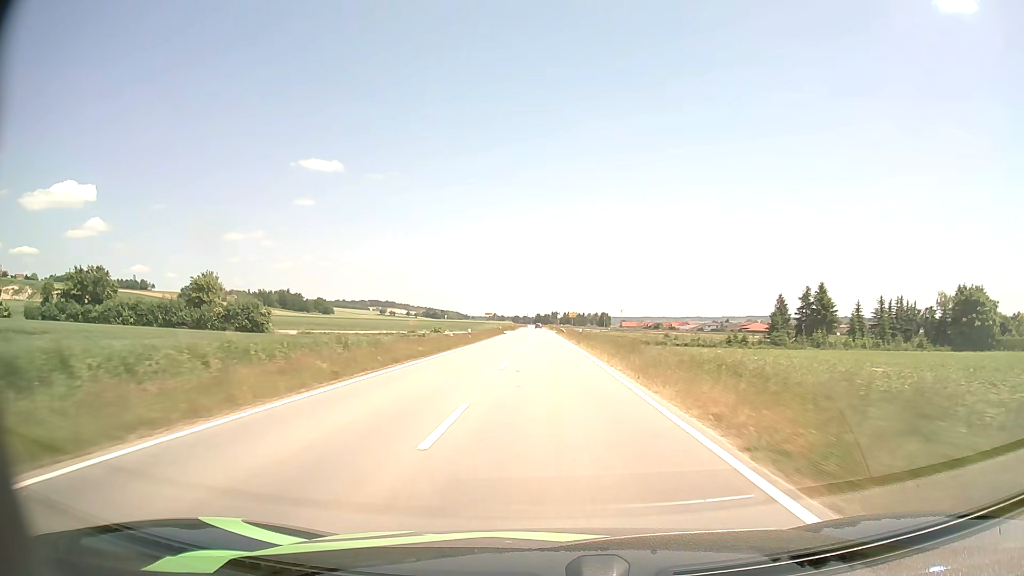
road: tertiary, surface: asphalt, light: Day
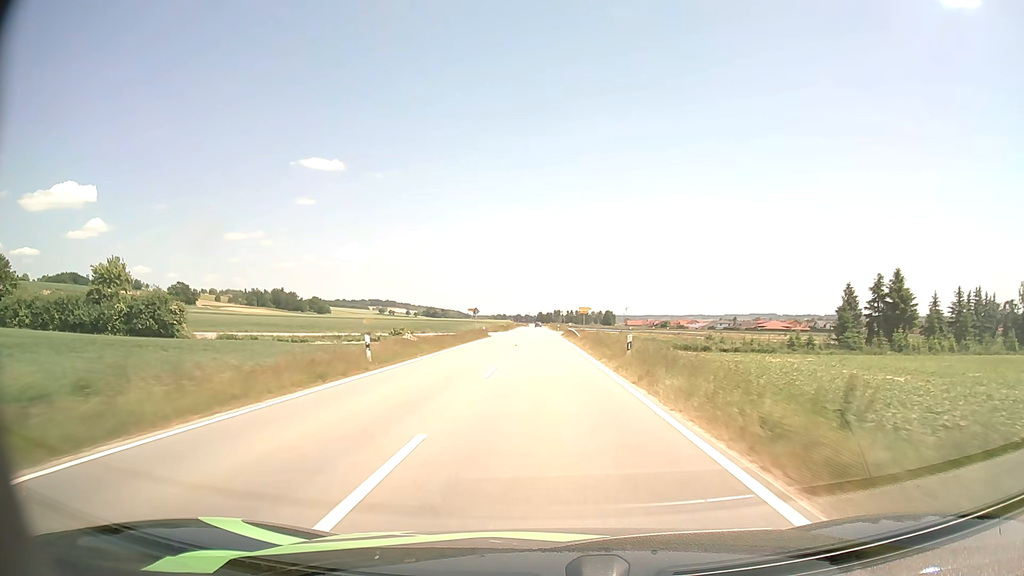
(0.0, +28.3) m; 0°
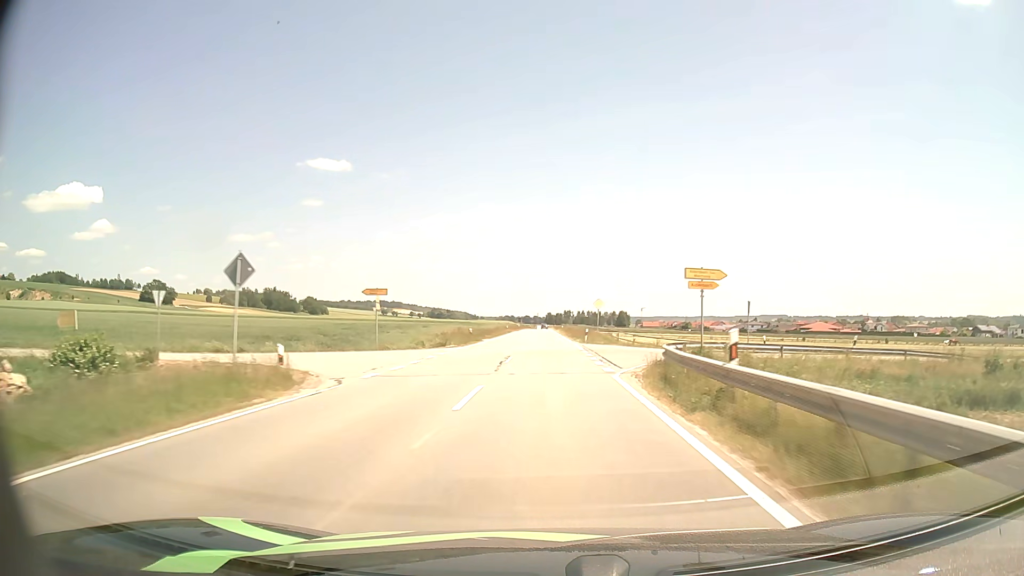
(-0.5, +55.5) m; -1°
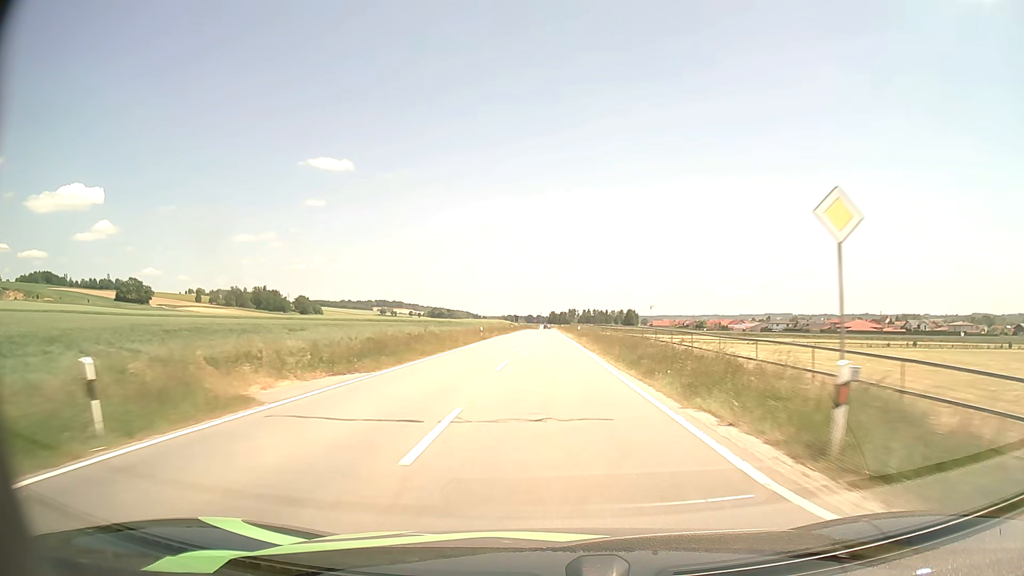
(-0.1, +41.5) m; 0°
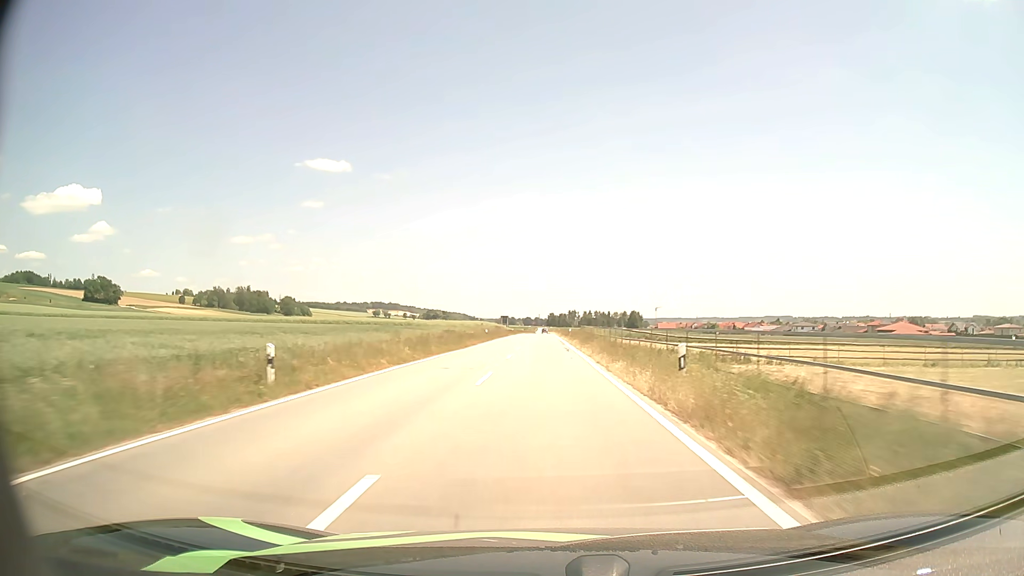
(0.0, +41.7) m; 0°
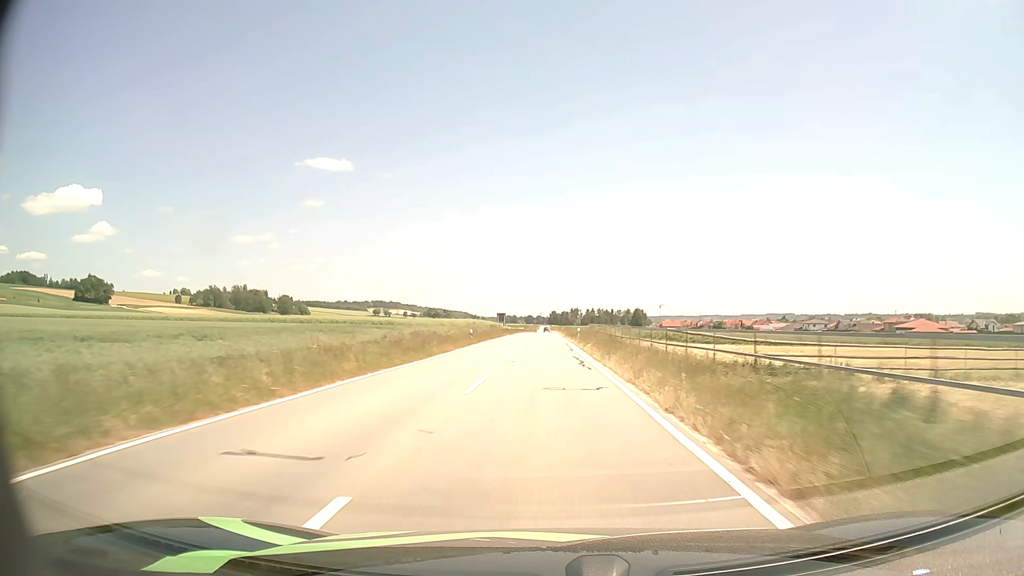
(0.0, +14.0) m; 0°
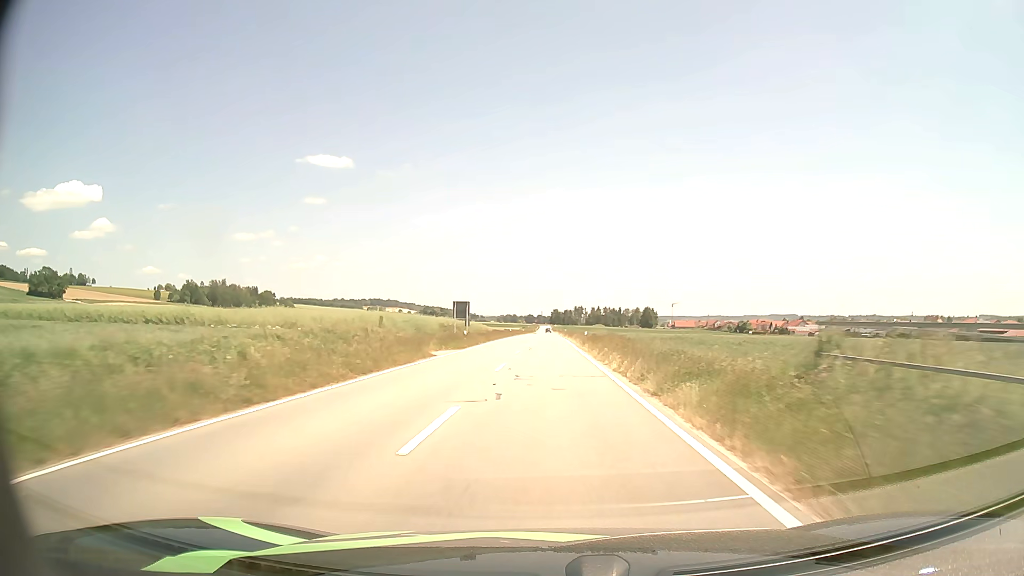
(-0.2, +55.8) m; 0°
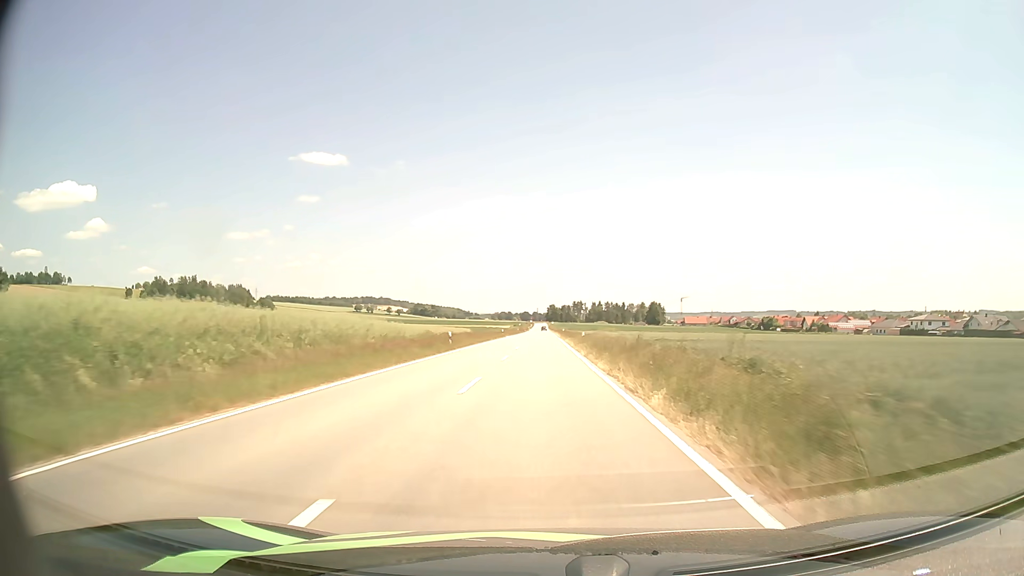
(+0.2, +55.9) m; 0°
(0, +10) (0, +20) (0, +30) (0, +40) (0, +50) (0, +60) (0, +70) (0, +80) (-1, +90) (-1, +100) m
